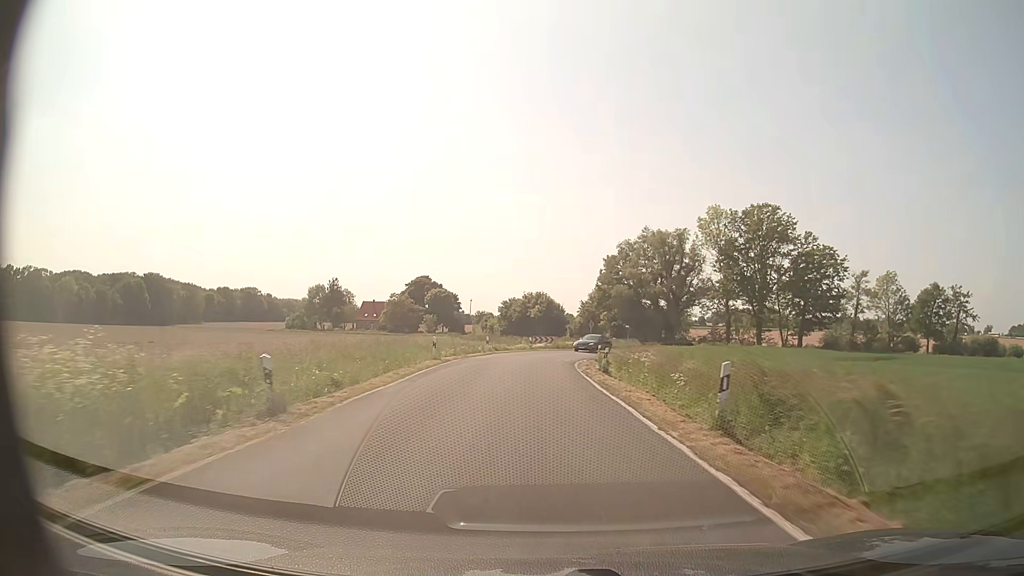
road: secondary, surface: asphalt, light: Day
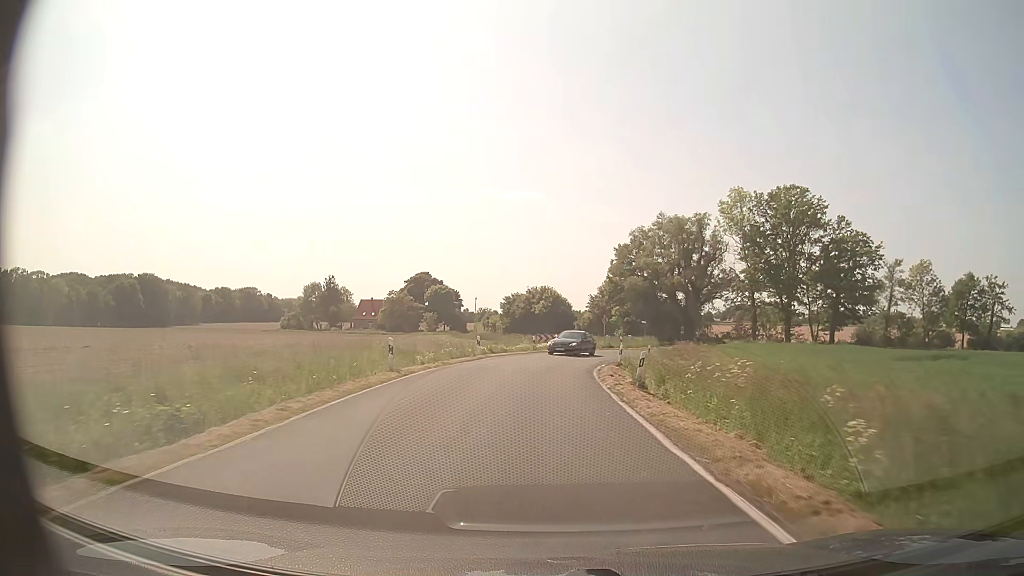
(0.0, +8.9) m; 0°
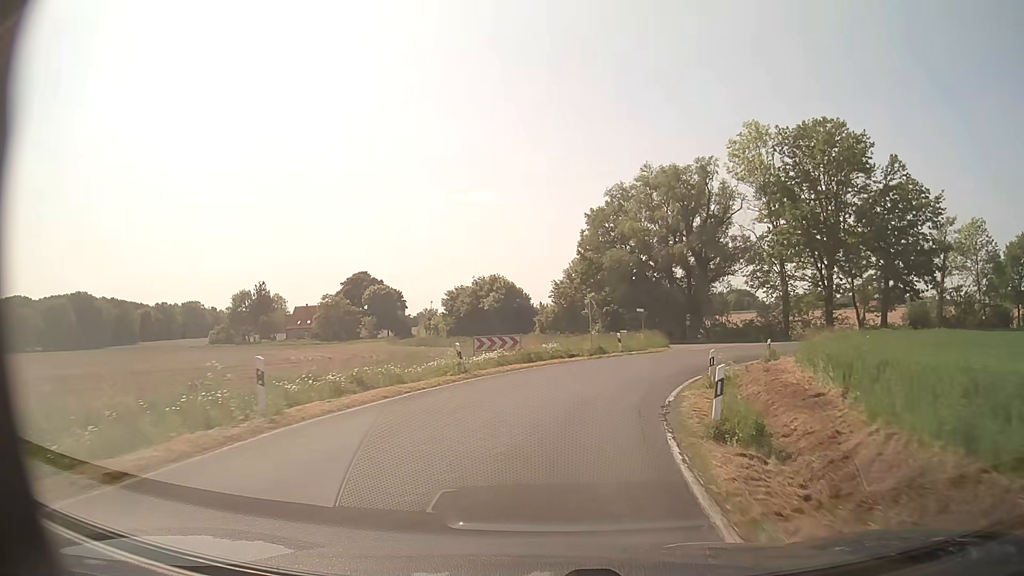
(+0.4, +22.9) m; +3°
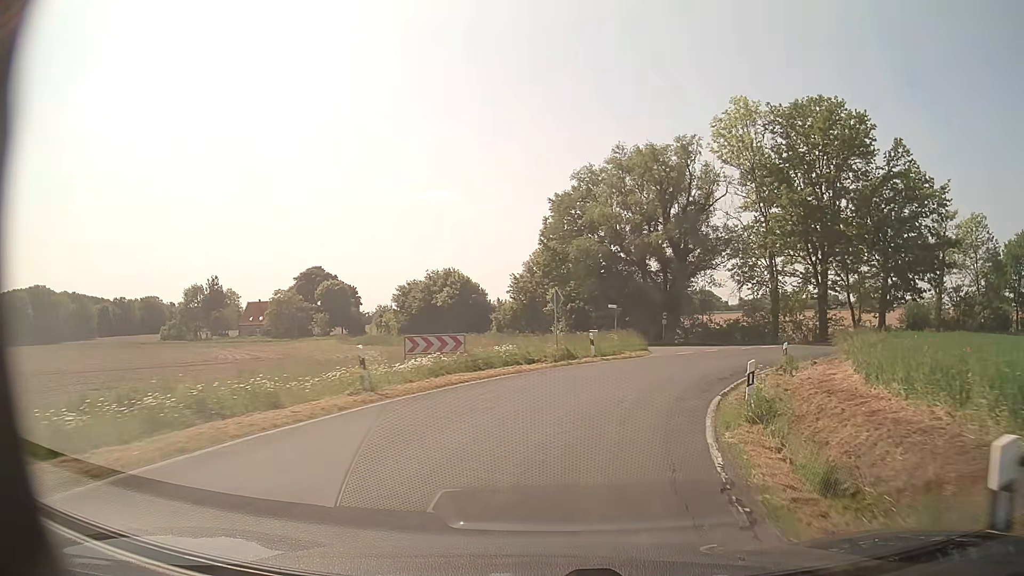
(+0.1, +7.0) m; +3°
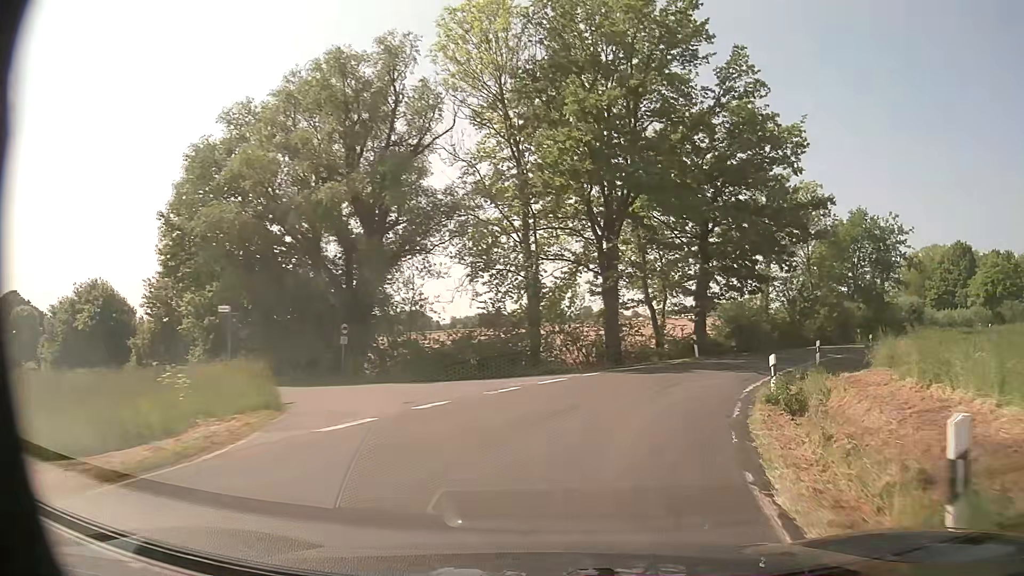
(+4.3, +21.0) m; +24°
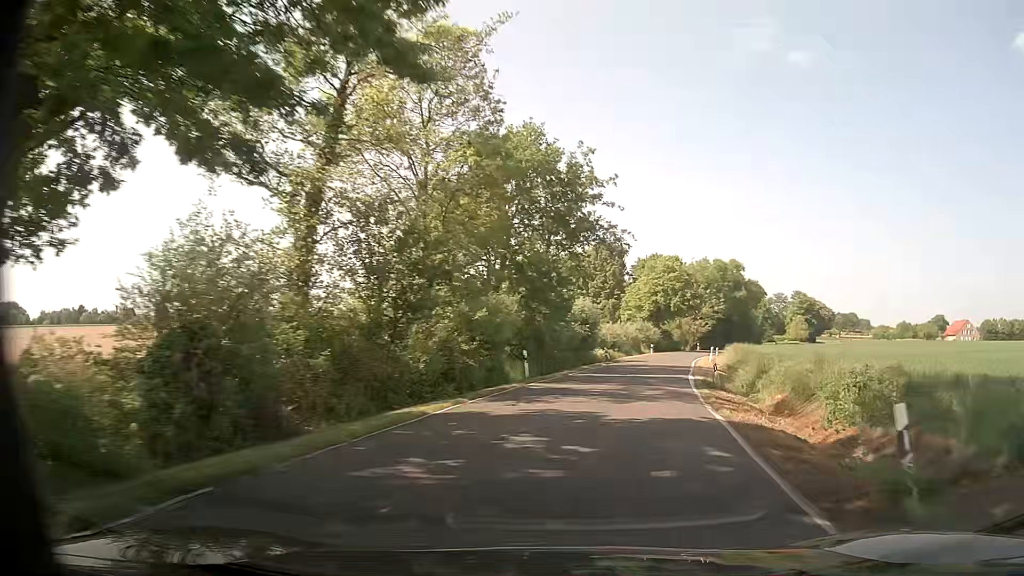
(+9.9, +29.2) m; +36°
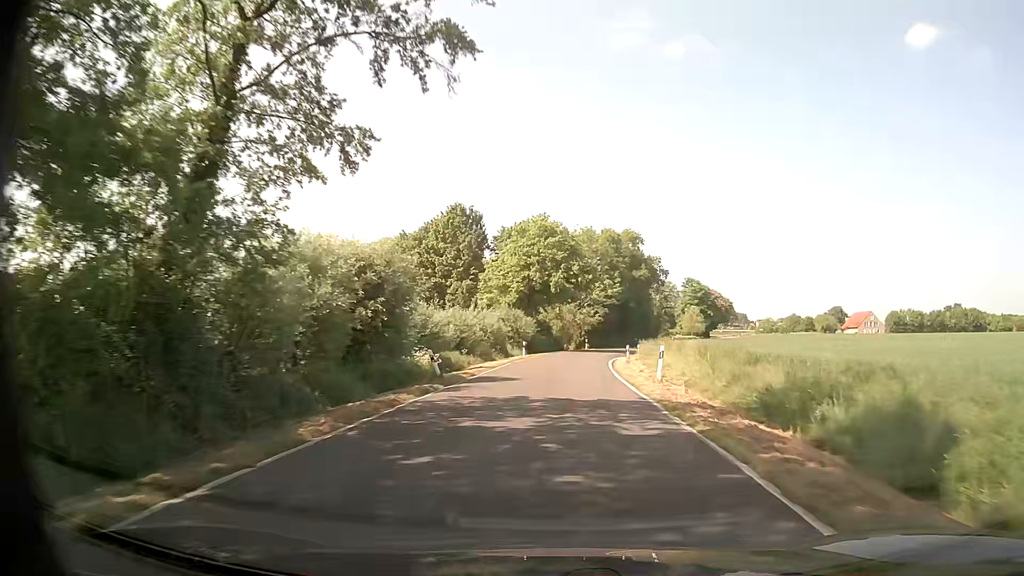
(+3.7, +26.5) m; +12°
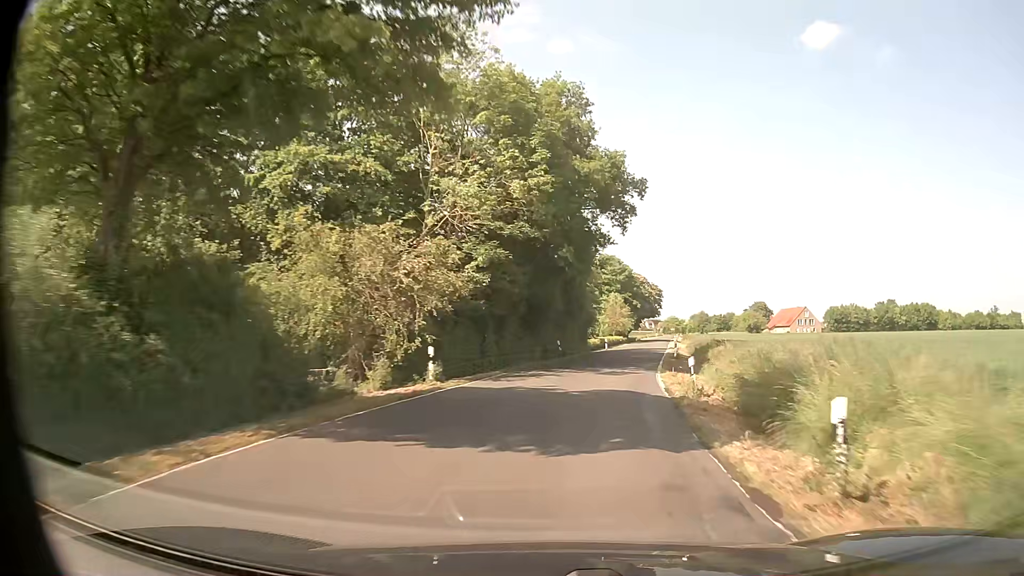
(+3.5, +50.8) m; +10°
(0, +10) (+1, +20) (+3, +30) (+5, +40) (+7, +49) (+9, +59) (+11, +69) (+13, +79) (+15, +88) (+17, +98) m
